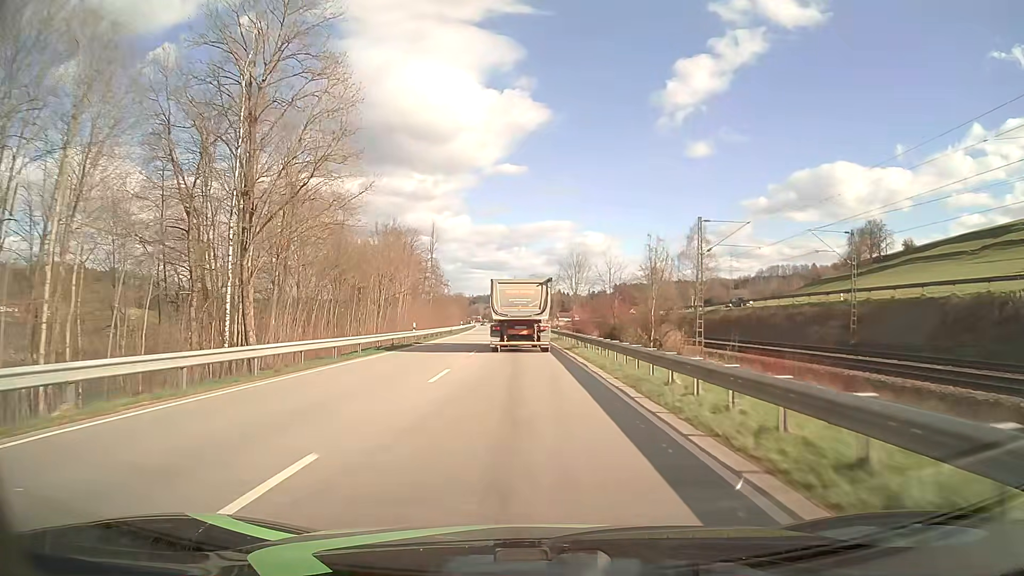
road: primary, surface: asphalt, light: Day
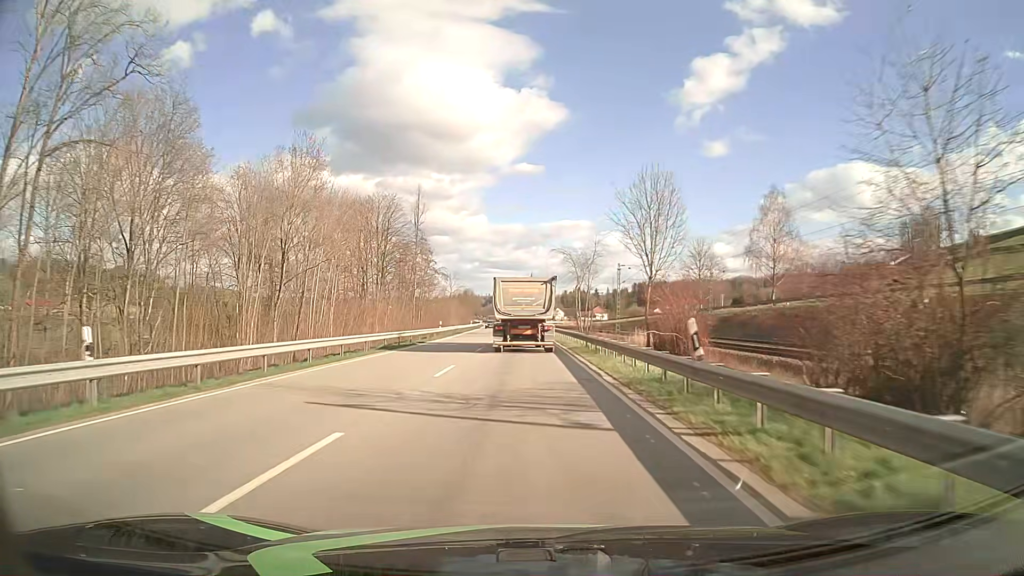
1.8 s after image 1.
(-0.4, +35.5) m; -1°
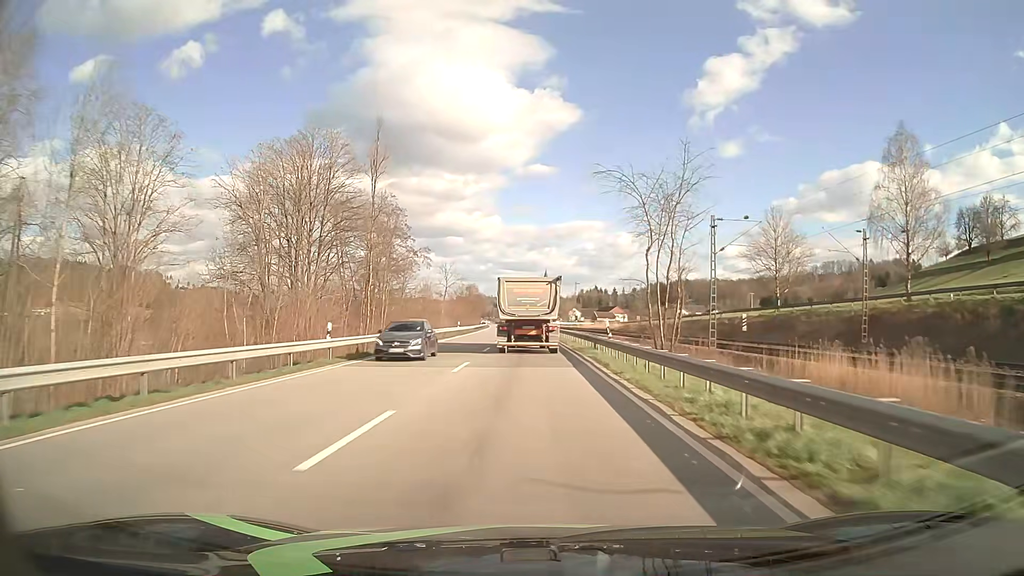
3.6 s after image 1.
(-0.4, +34.9) m; -1°
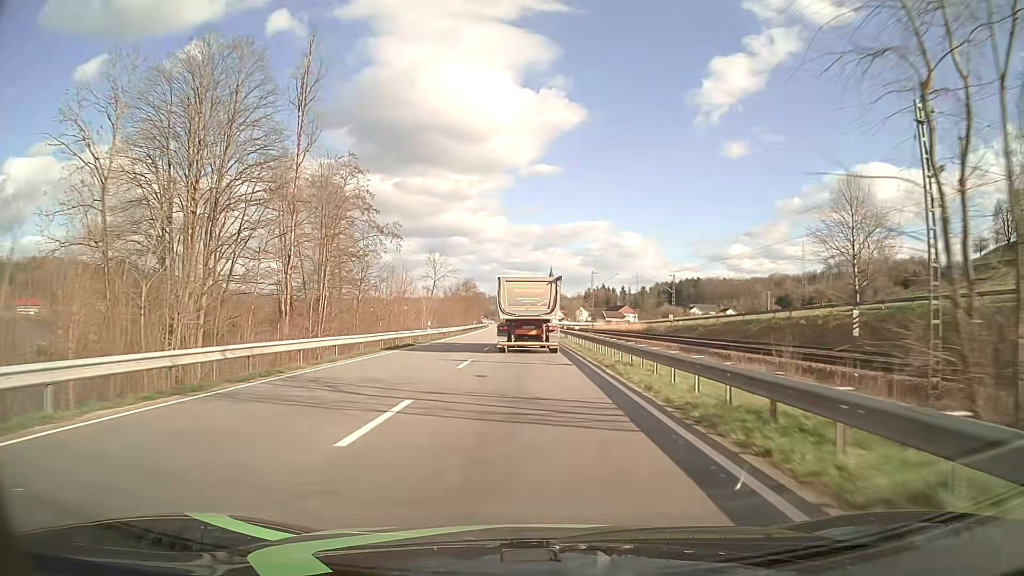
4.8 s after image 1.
(0.0, +23.1) m; 0°
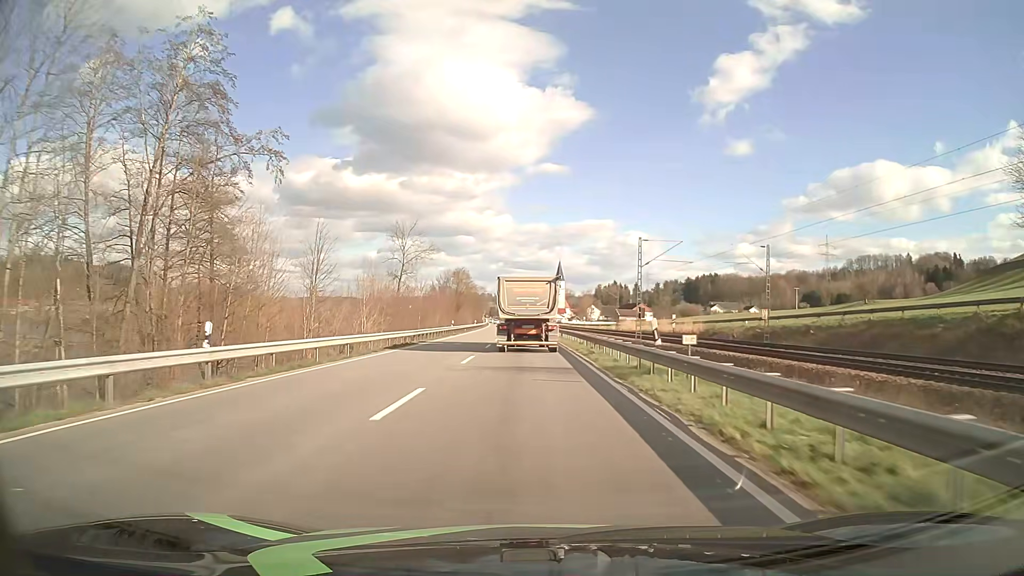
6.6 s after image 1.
(-0.2, +34.3) m; -1°
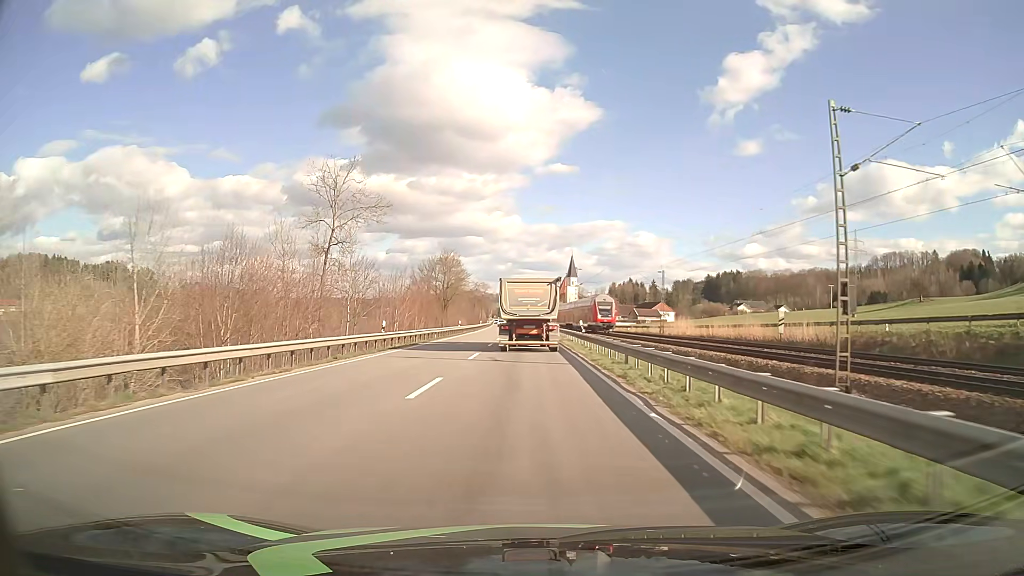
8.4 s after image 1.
(-0.2, +33.9) m; -1°
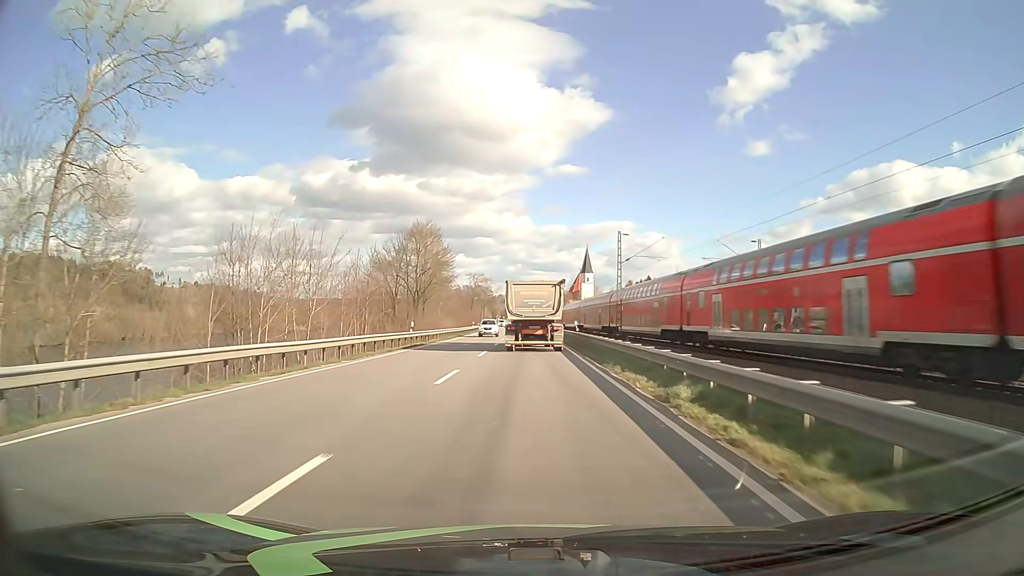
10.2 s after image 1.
(-0.2, +33.5) m; -1°
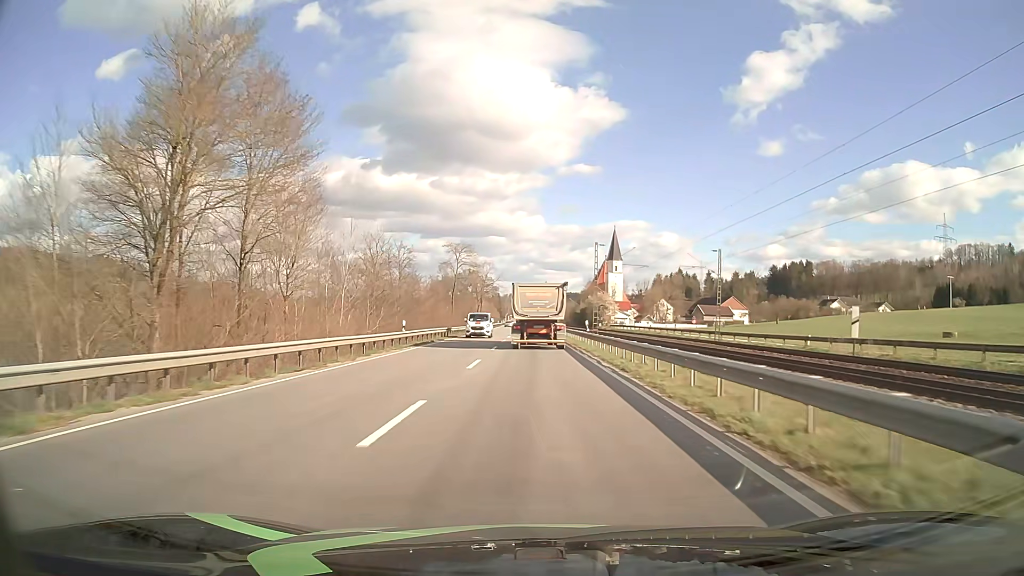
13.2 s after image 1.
(-0.6, +55.8) m; -1°
(0, +10) (0, +20) (0, +30) (0, +40) (0, +50) (0, +60) (-1, +70) (-1, +80) (-1, +90) (-1, +100) m
